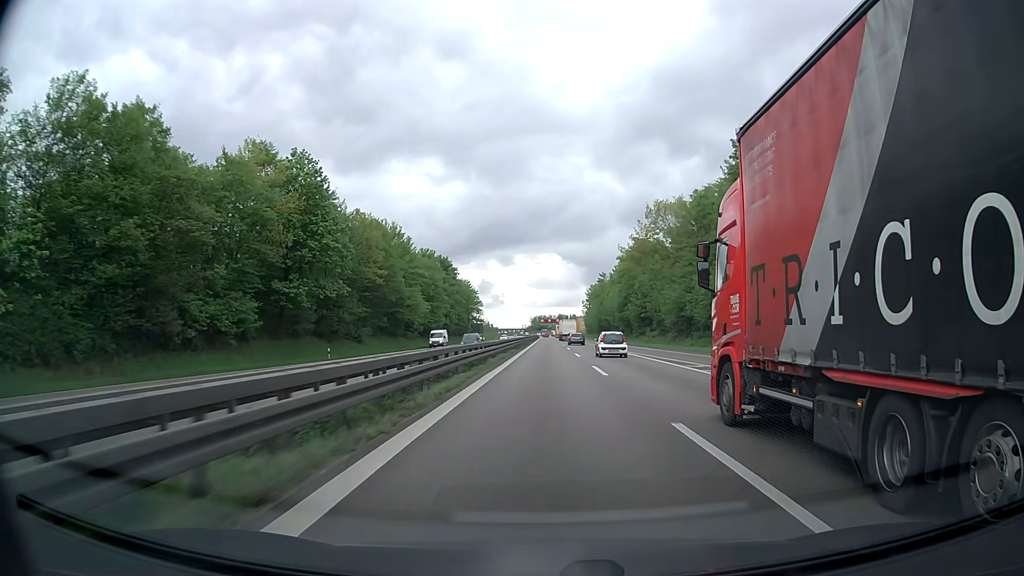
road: trunk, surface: asphalt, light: Day
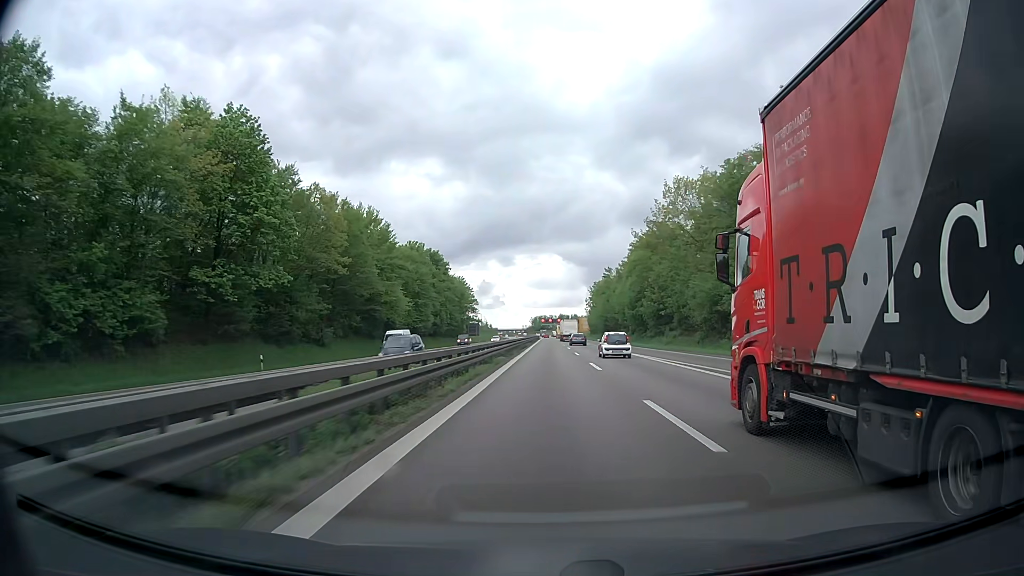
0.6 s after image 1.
(0.0, +14.0) m; 0°
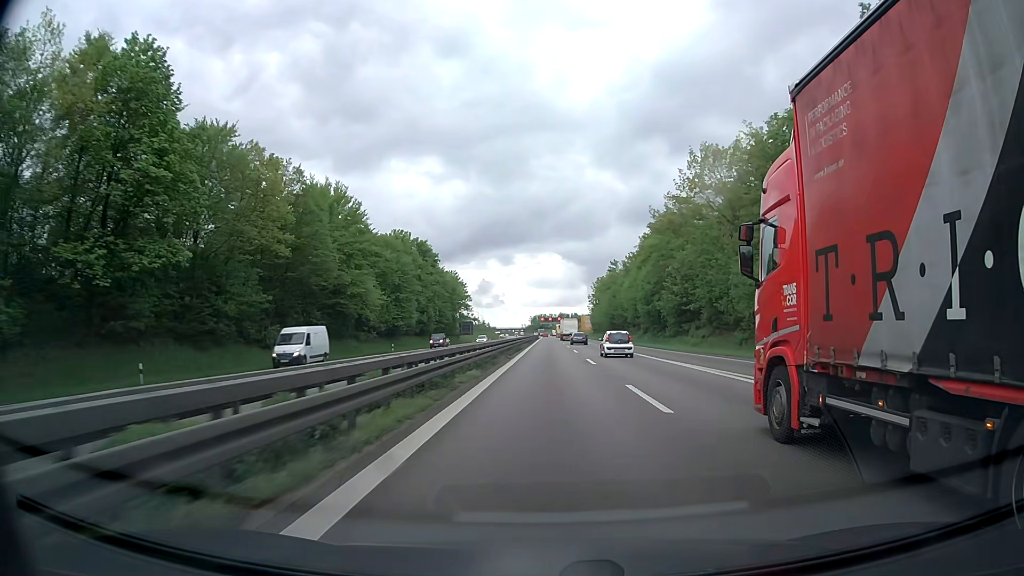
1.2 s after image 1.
(+0.1, +14.0) m; +1°
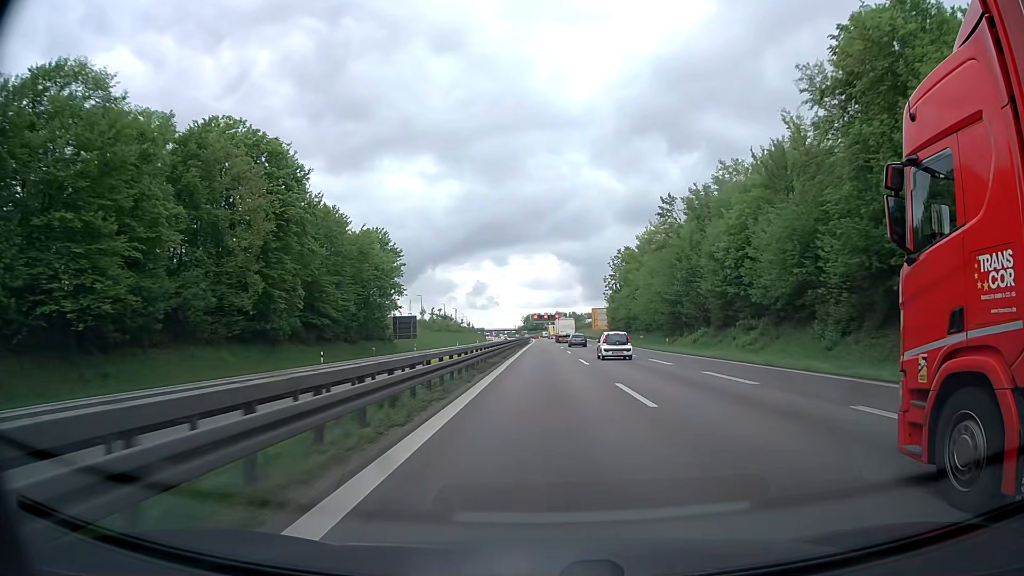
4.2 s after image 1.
(+0.1, +69.5) m; 0°
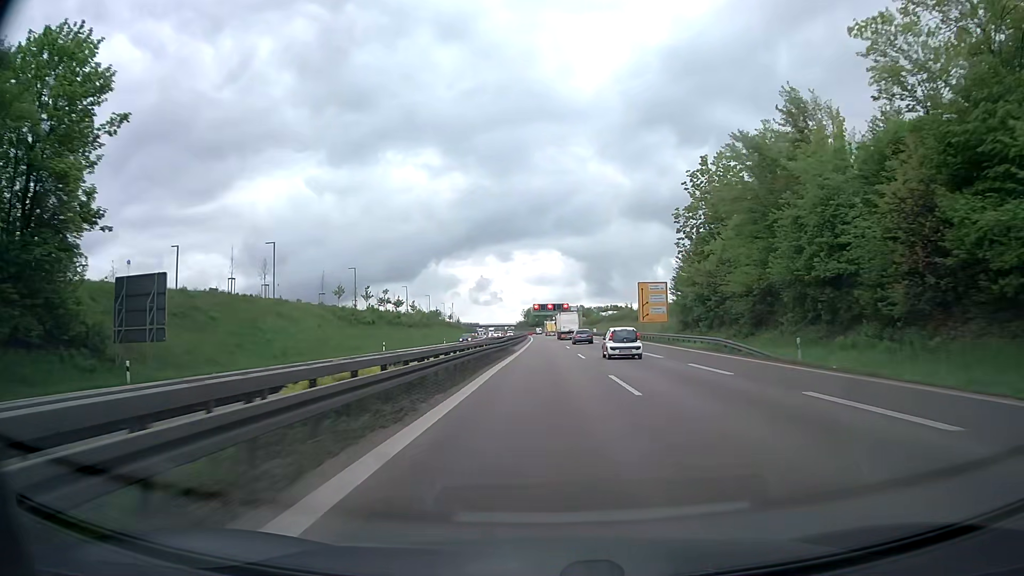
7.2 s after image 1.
(0.0, +69.7) m; 0°
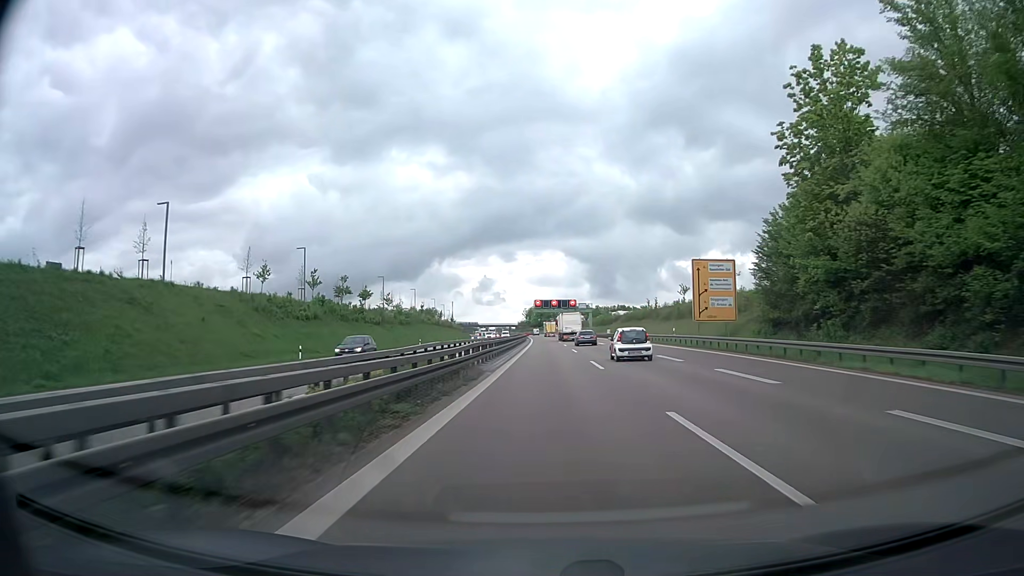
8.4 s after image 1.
(-0.1, +27.8) m; 0°
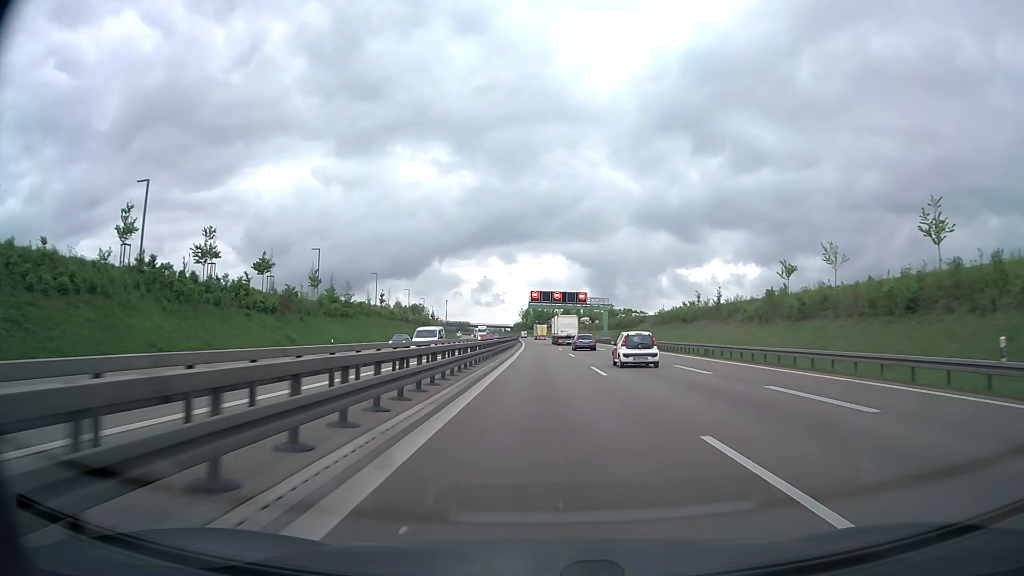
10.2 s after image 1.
(+0.1, +41.5) m; 0°
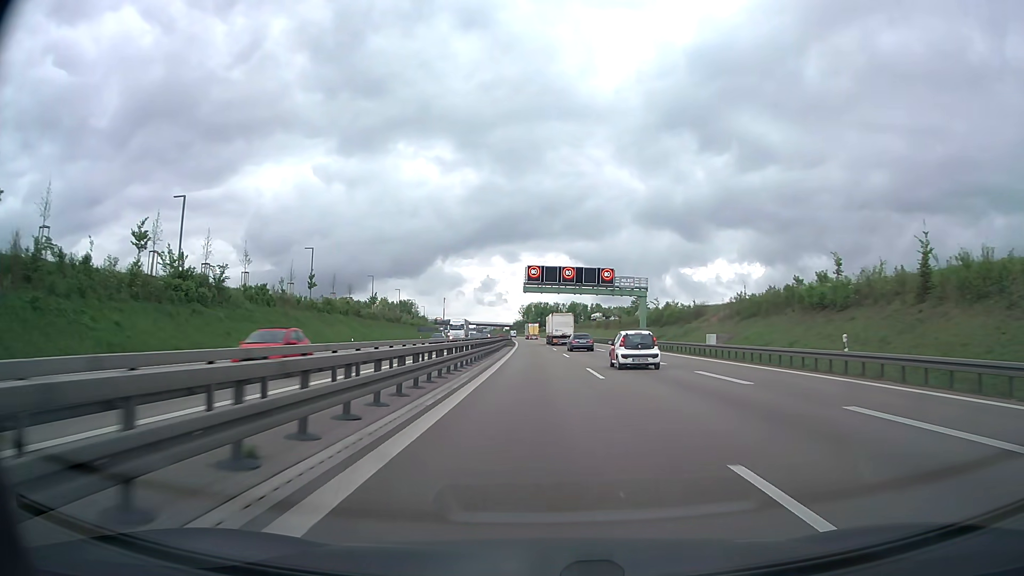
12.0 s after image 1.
(-0.1, +41.3) m; 0°
(0, +10) (0, +20) (0, +30) (0, +40) (-1, +50) (-1, +60) (-1, +70) (-2, +80) (-2, +90) (-2, +100) m
